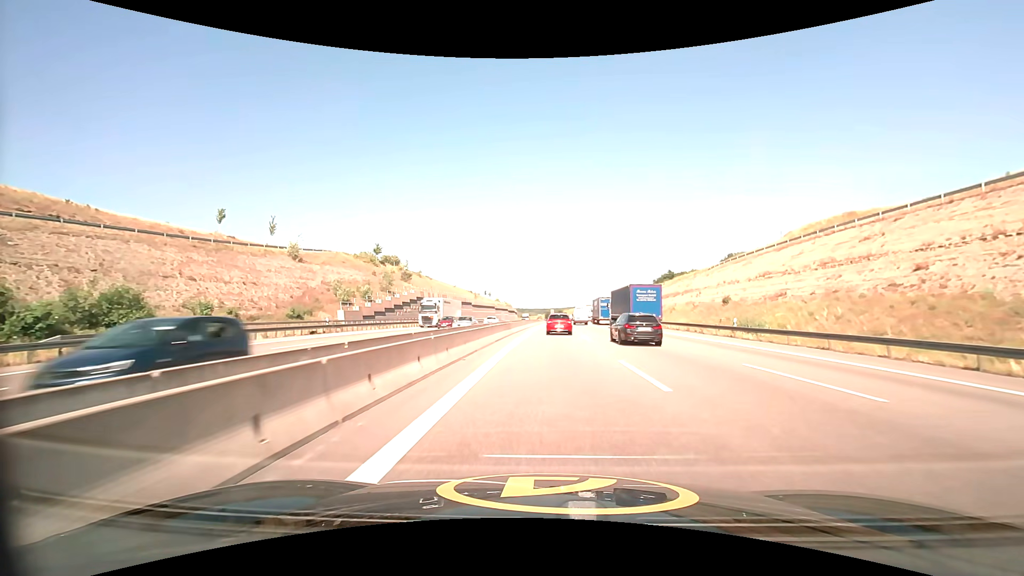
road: motorway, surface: asphalt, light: Day
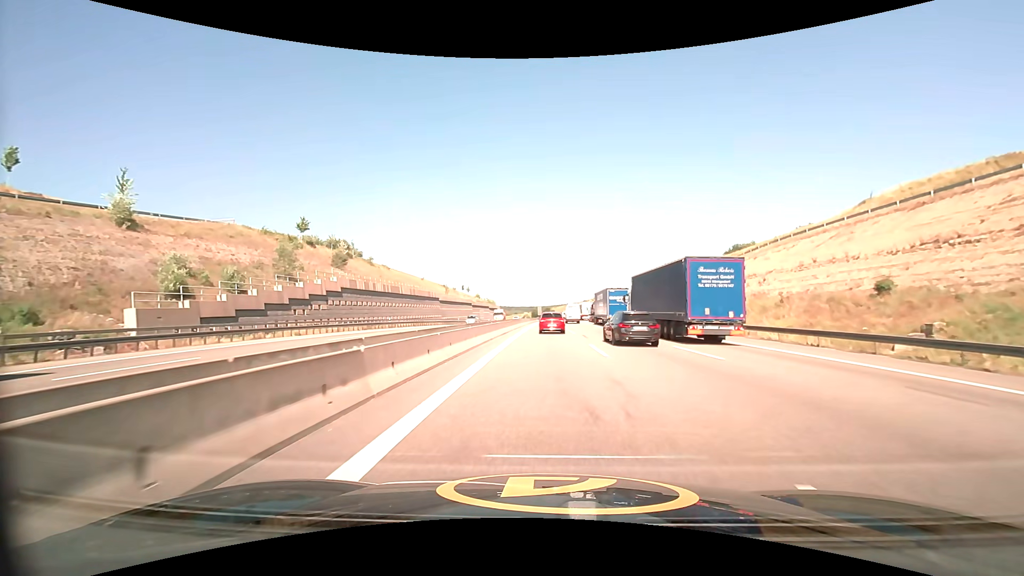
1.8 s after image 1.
(+0.4, +28.2) m; +2°
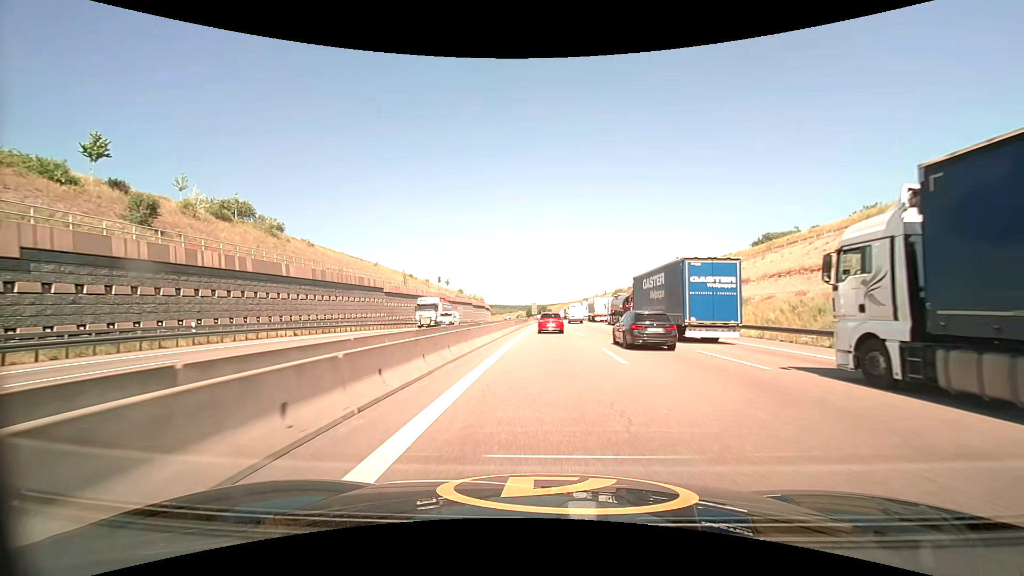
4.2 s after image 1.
(0.0, +37.4) m; 0°
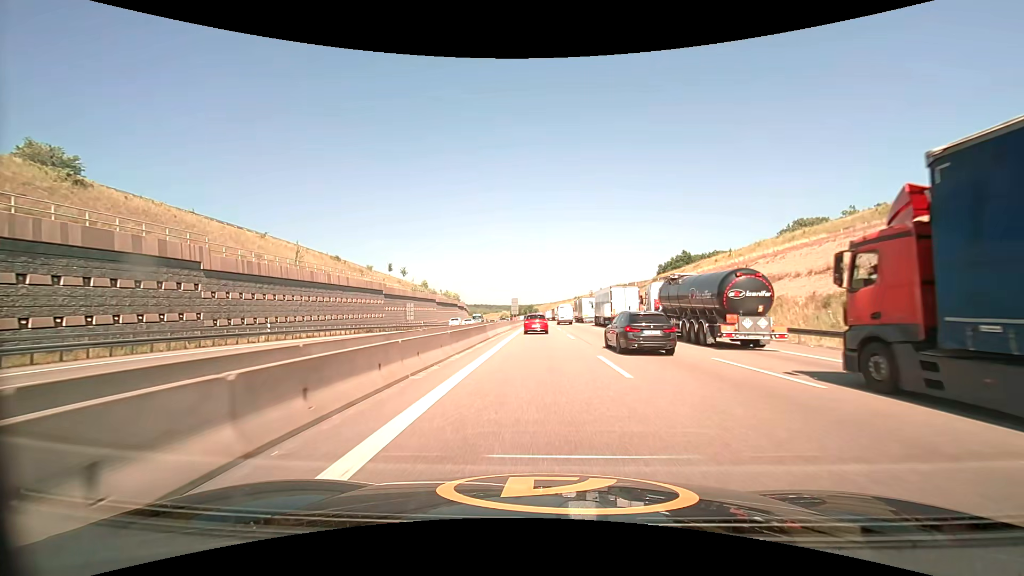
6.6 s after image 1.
(+0.6, +38.0) m; +2°
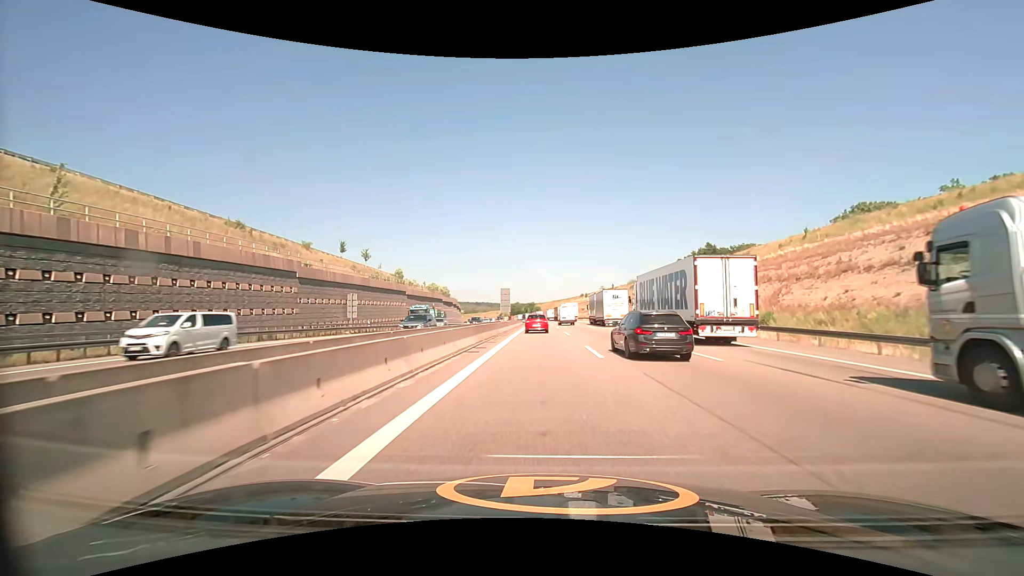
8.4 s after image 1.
(-0.1, +29.7) m; 0°
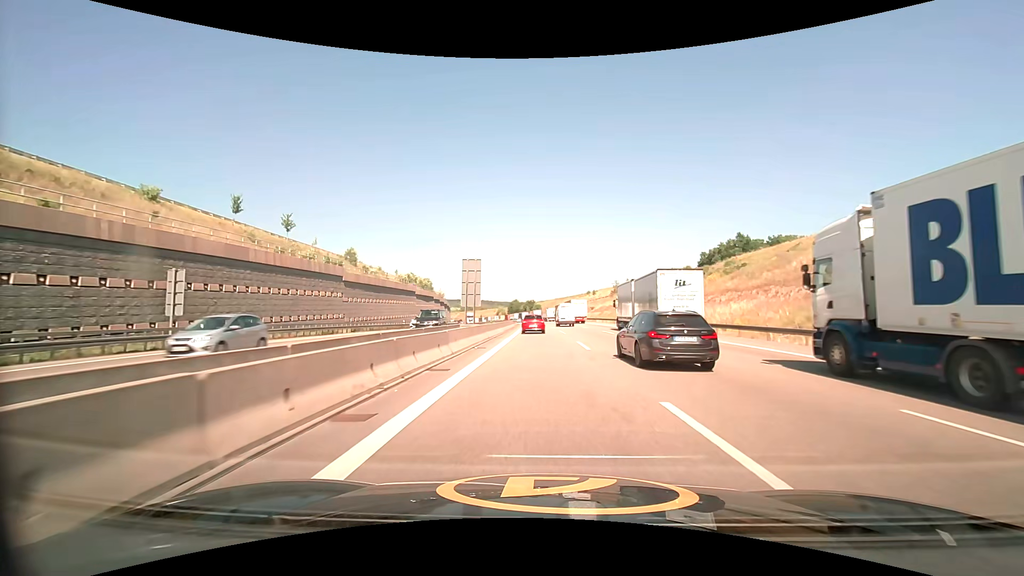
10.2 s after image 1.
(-0.1, +31.1) m; 0°
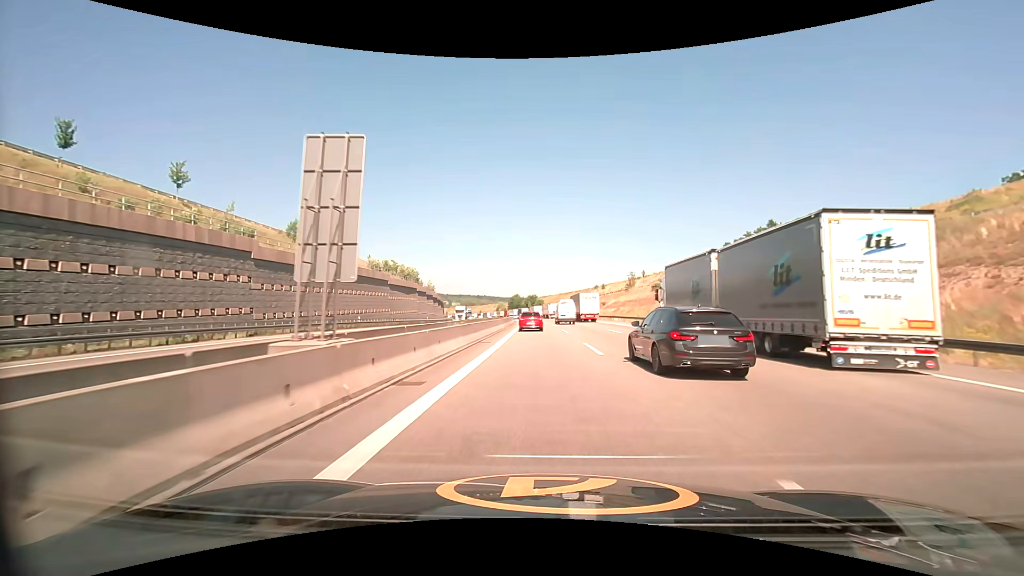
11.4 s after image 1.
(0.0, +21.0) m; 0°
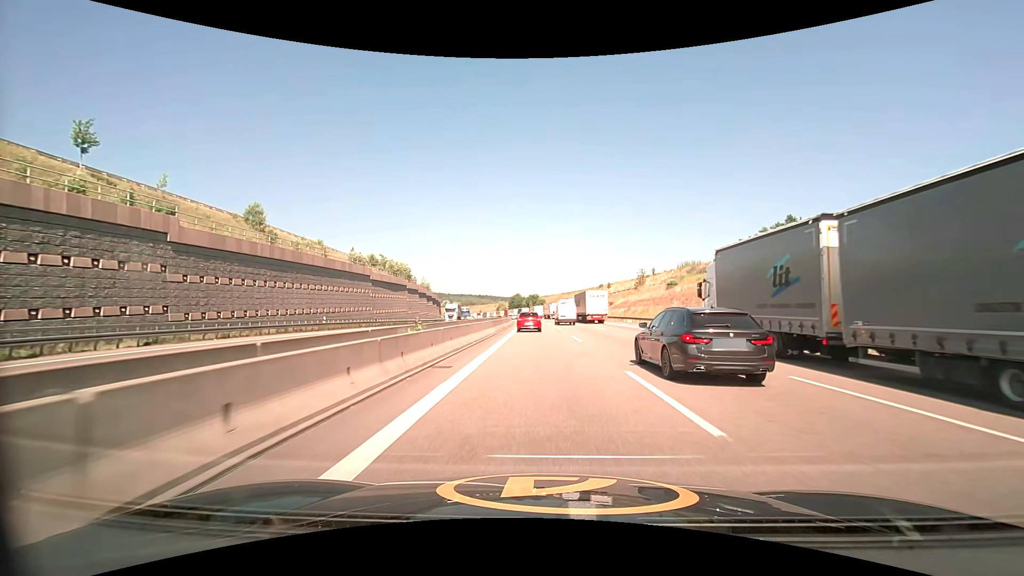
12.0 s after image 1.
(0.0, +10.2) m; 0°
(0, +10) (0, +20) (0, +30) (0, +40) (-1, +50) (-1, +60) (-1, +70) (-2, +80) (-2, +90) (-3, +100) m
